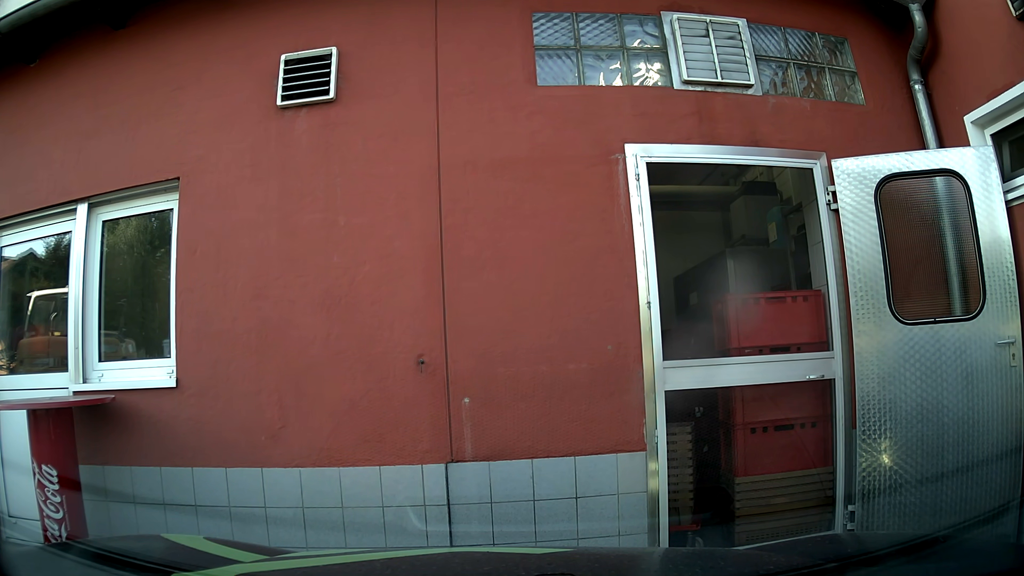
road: tertiary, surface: asphalt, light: Day
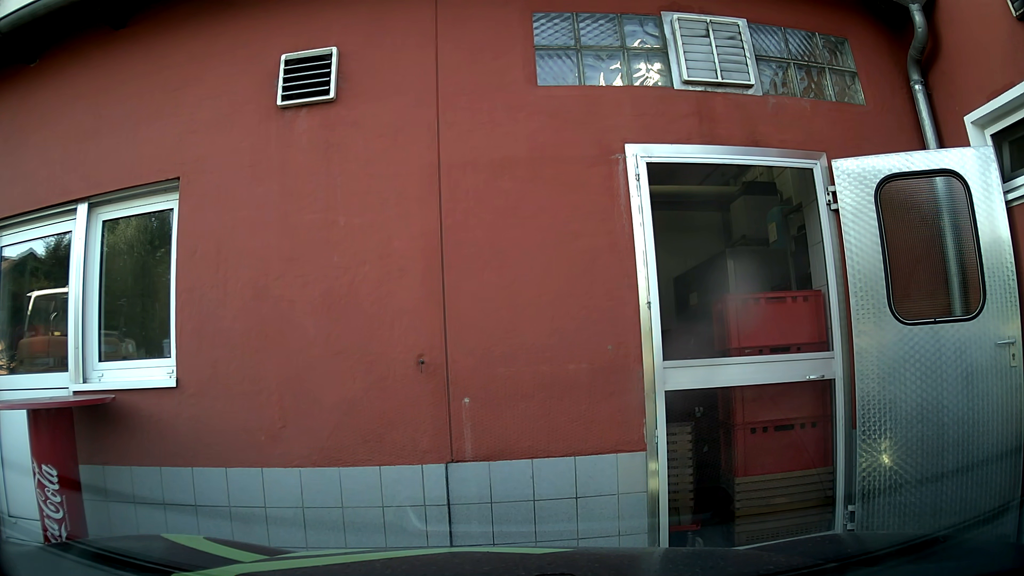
(0.0, 0.0) m; 0°
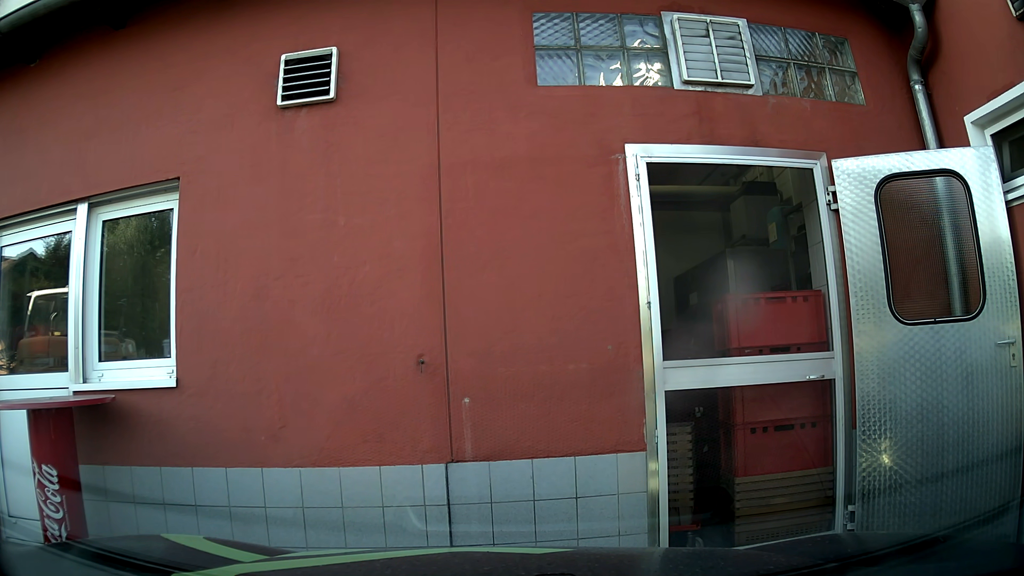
(0.0, 0.0) m; 0°
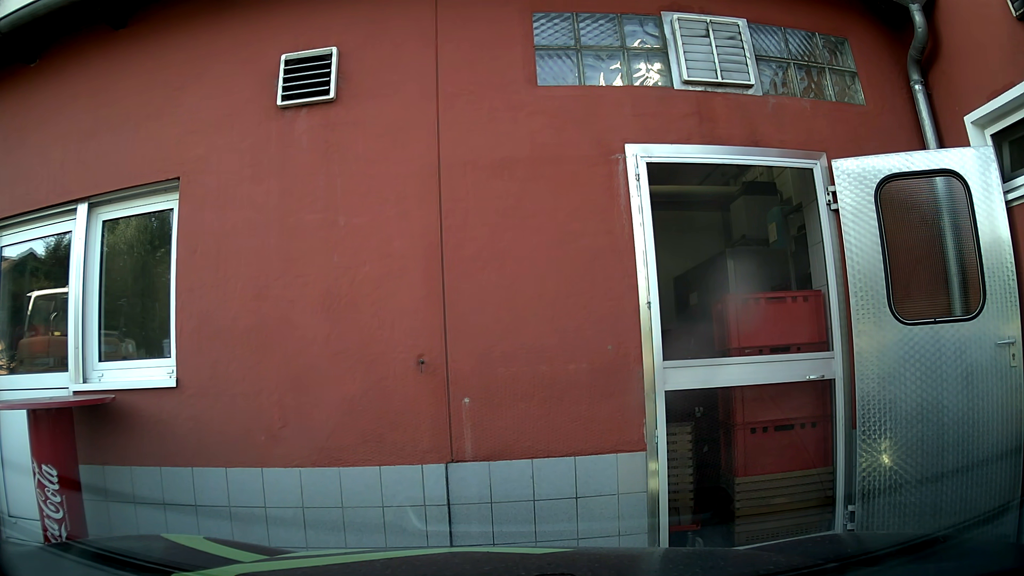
(0.0, 0.0) m; 0°
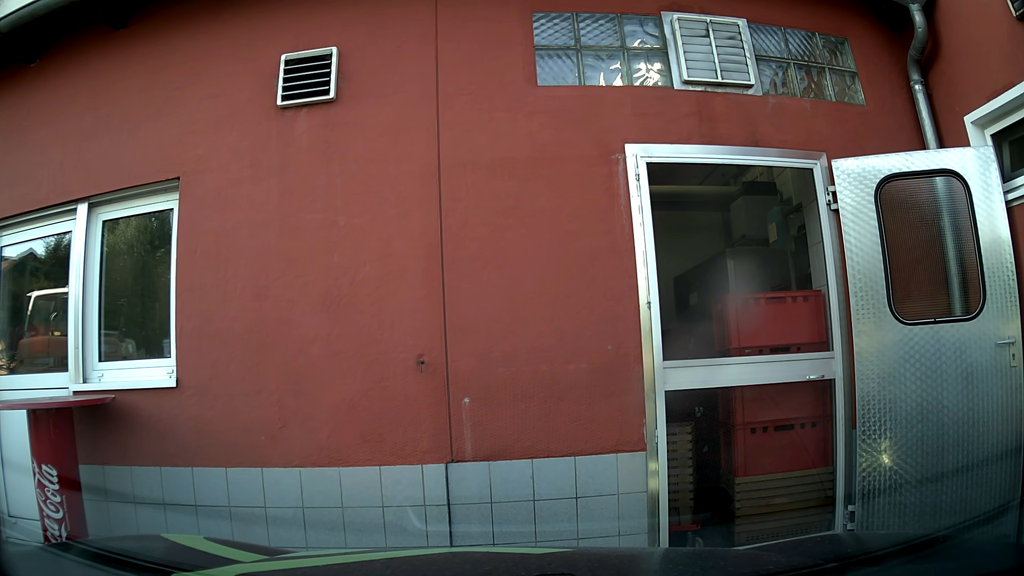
(0.0, 0.0) m; 0°
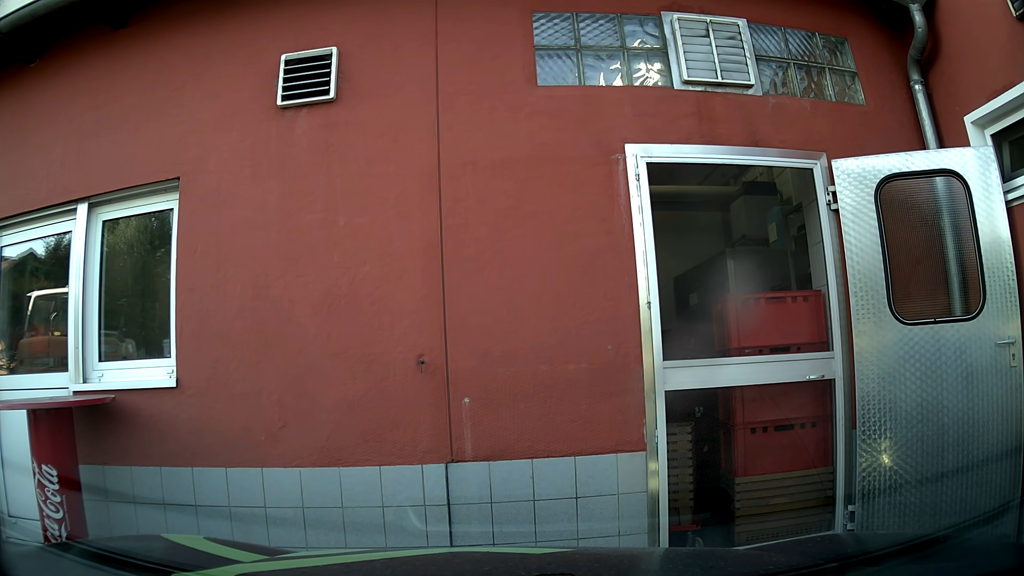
(0.0, 0.0) m; 0°
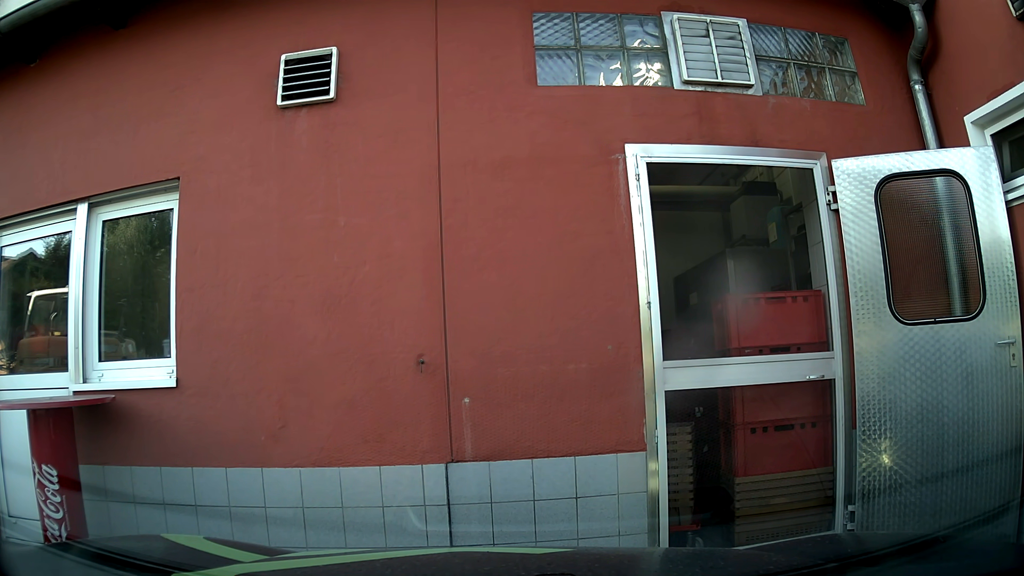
(0.0, 0.0) m; 0°
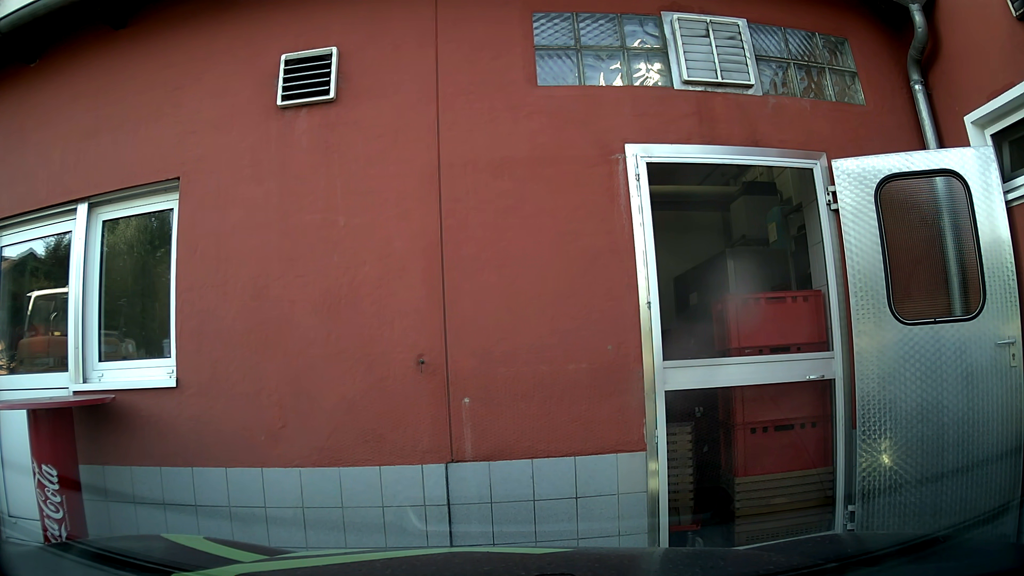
(0.0, 0.0) m; 0°
